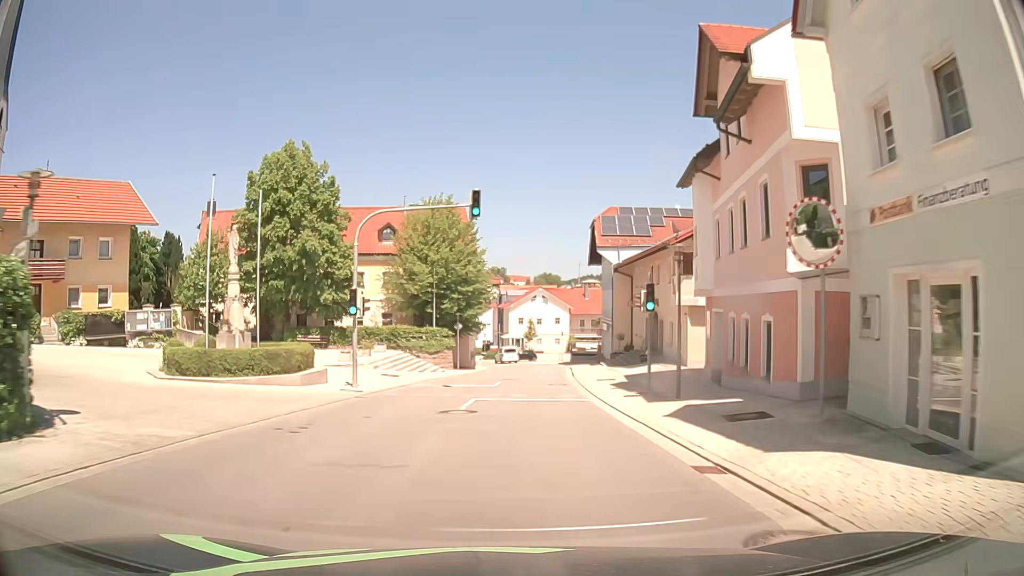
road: tertiary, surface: asphalt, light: Day
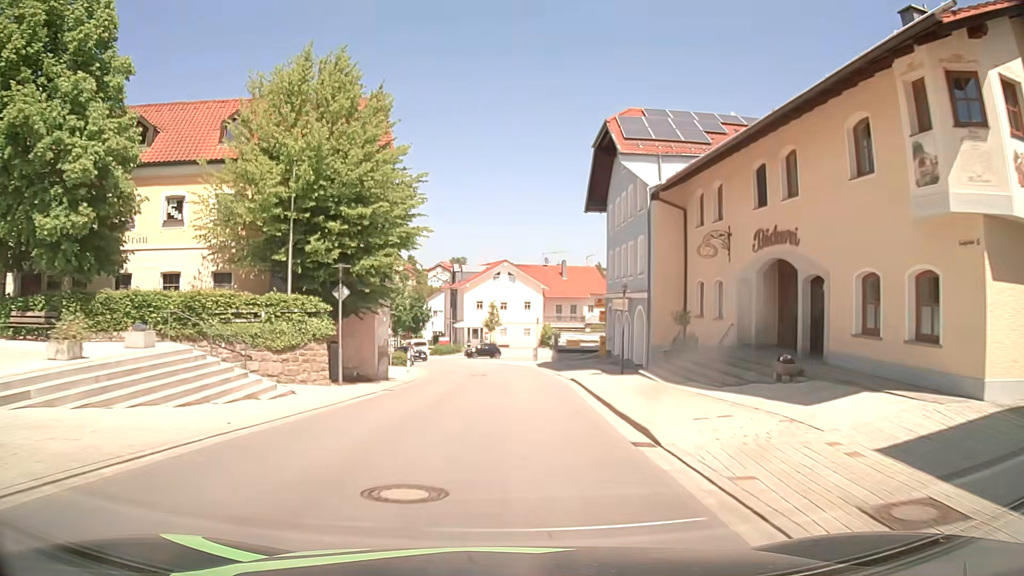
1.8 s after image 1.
(+0.6, +23.9) m; +3°
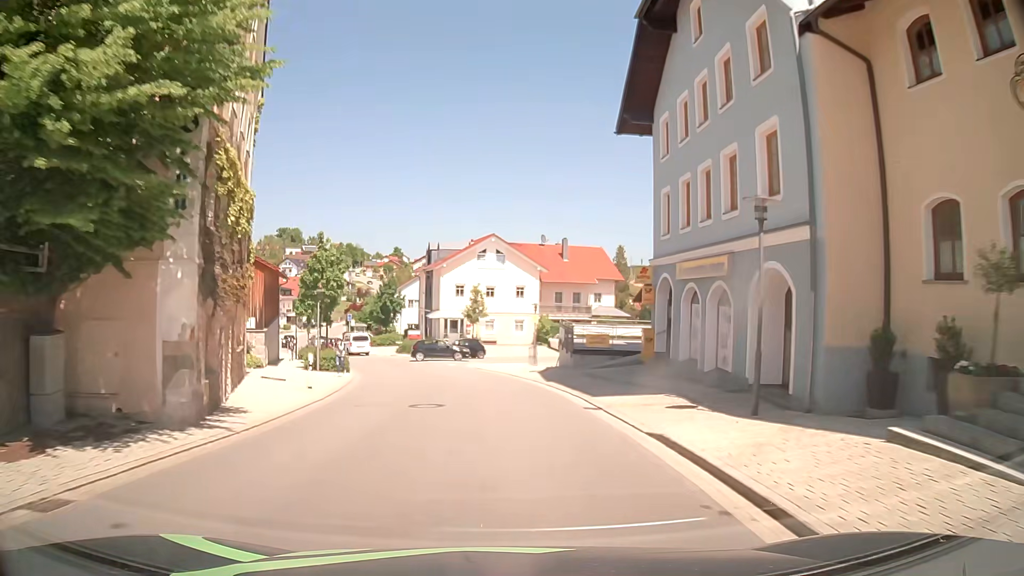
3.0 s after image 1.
(+0.3, +15.8) m; +2°
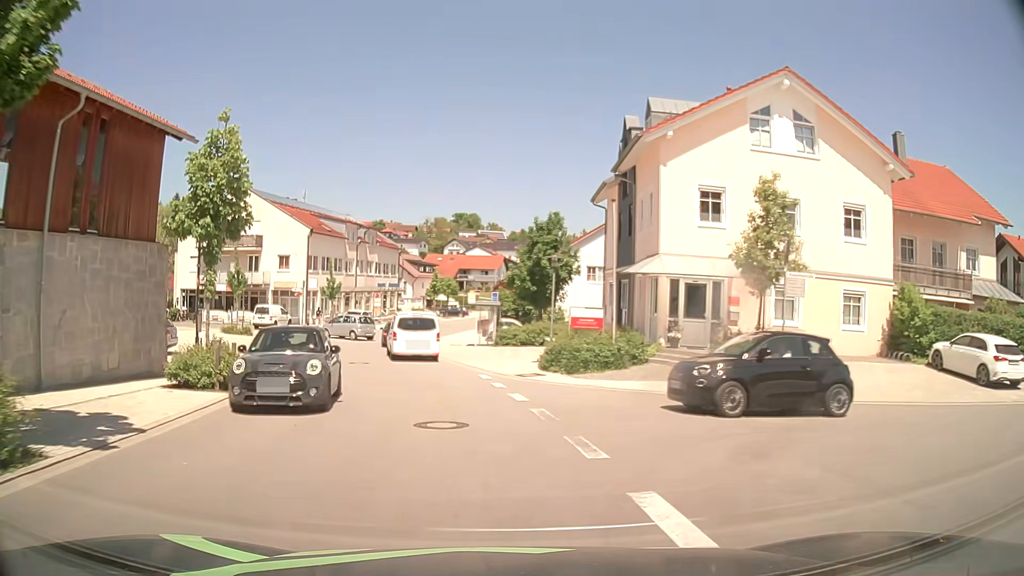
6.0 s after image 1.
(-3.9, +38.0) m; -16°
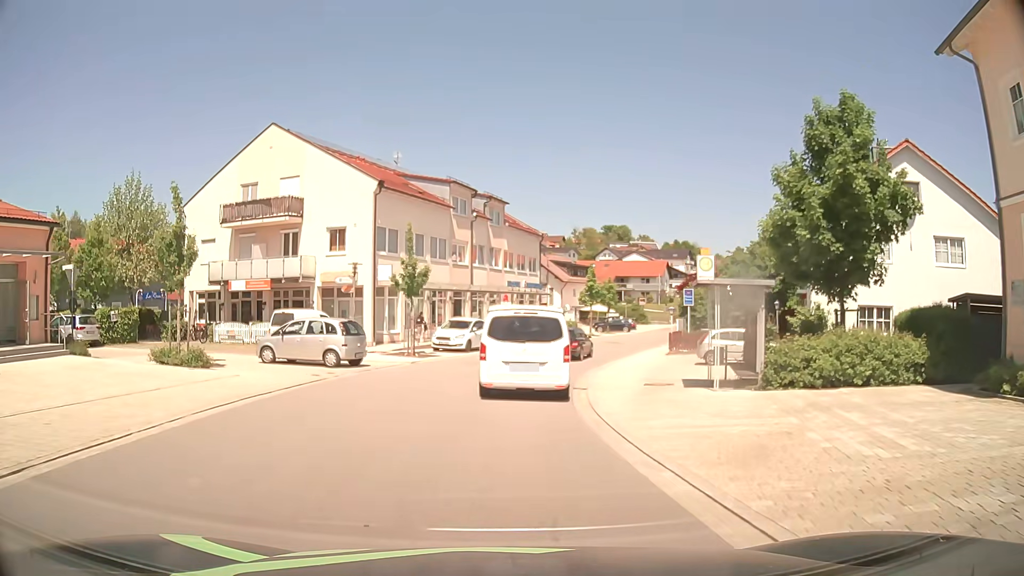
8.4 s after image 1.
(-2.7, +22.9) m; -13°
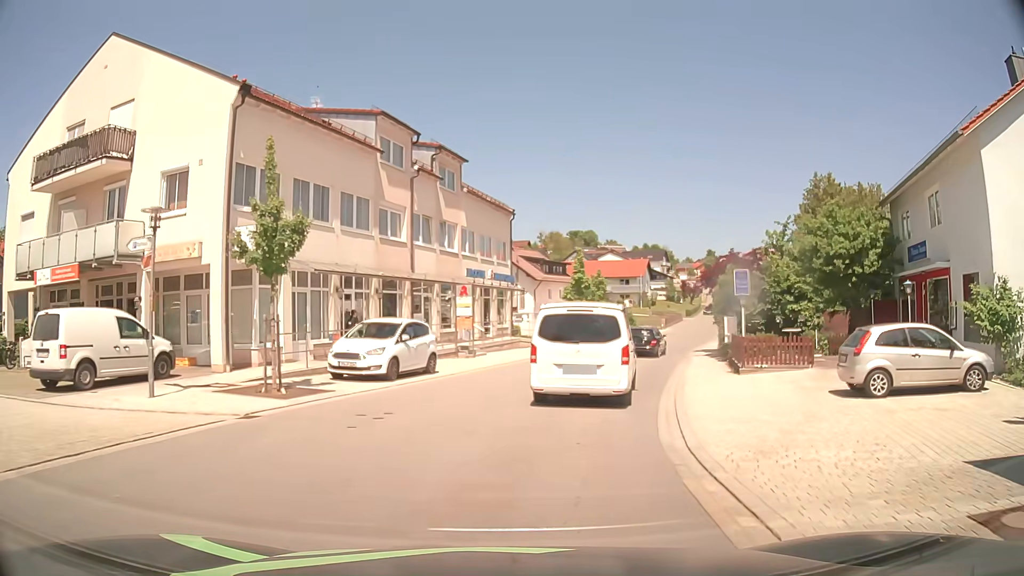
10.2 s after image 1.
(+0.1, +14.5) m; +2°
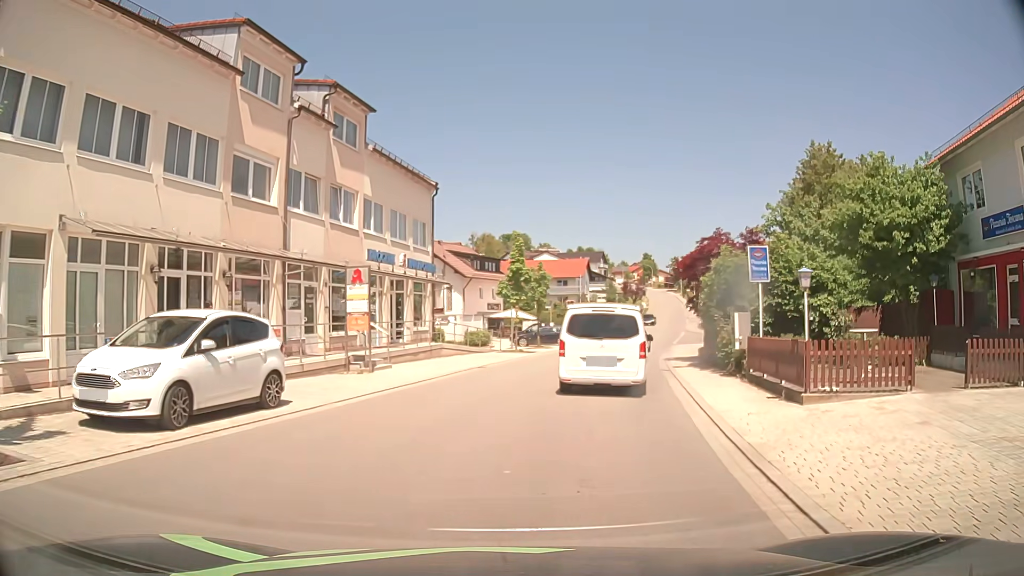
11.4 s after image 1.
(+0.5, +8.6) m; +6°
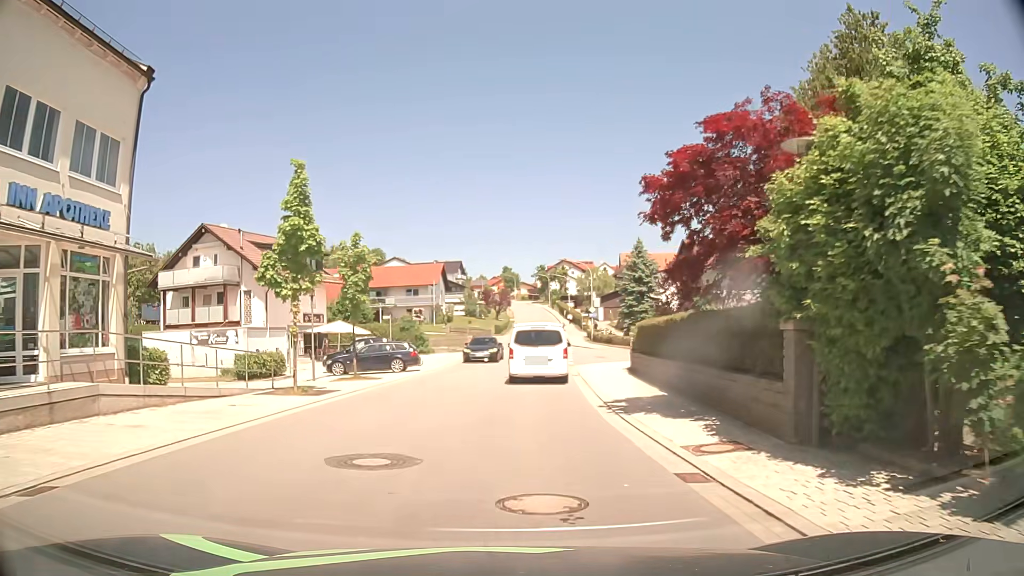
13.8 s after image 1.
(+2.2, +17.9) m; +12°
(0, +10) (+1, +20) (+1, +30) (+2, +40) (+3, +50) (+4, +60) (+4, +70) (+5, +80) (+6, +90) (+7, +100) m
